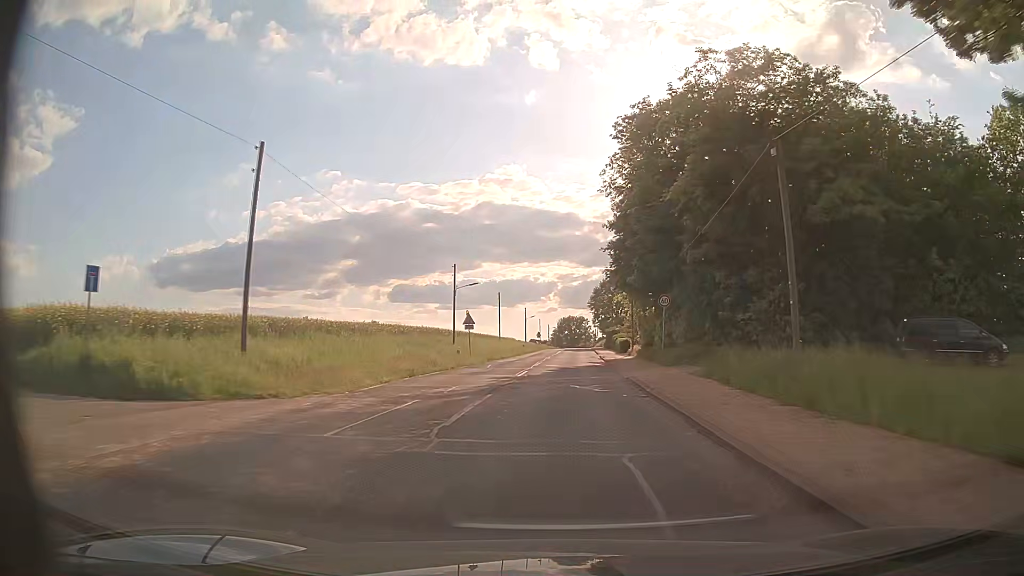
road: tertiary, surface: asphalt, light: Day
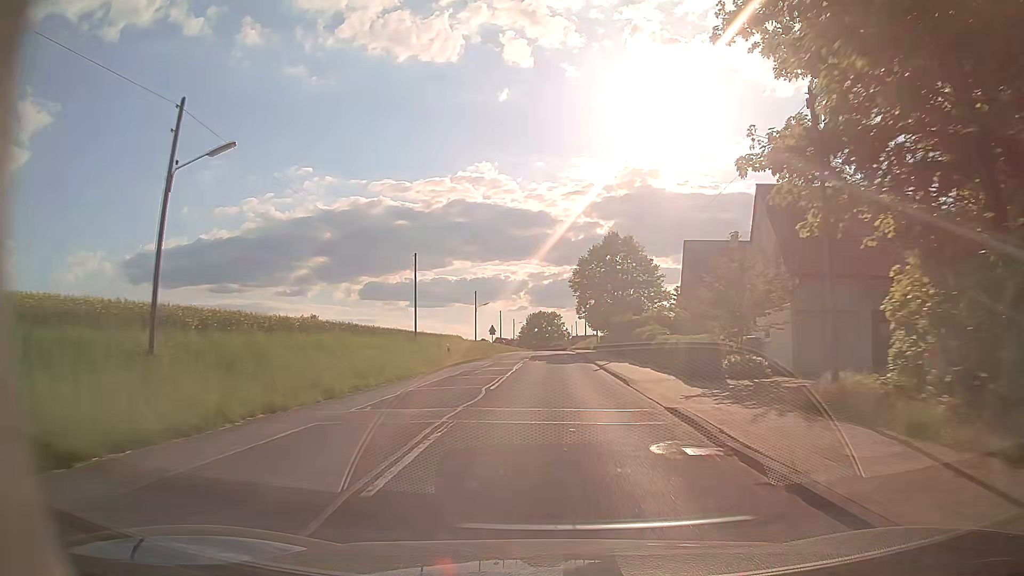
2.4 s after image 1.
(+1.1, +41.0) m; +3°
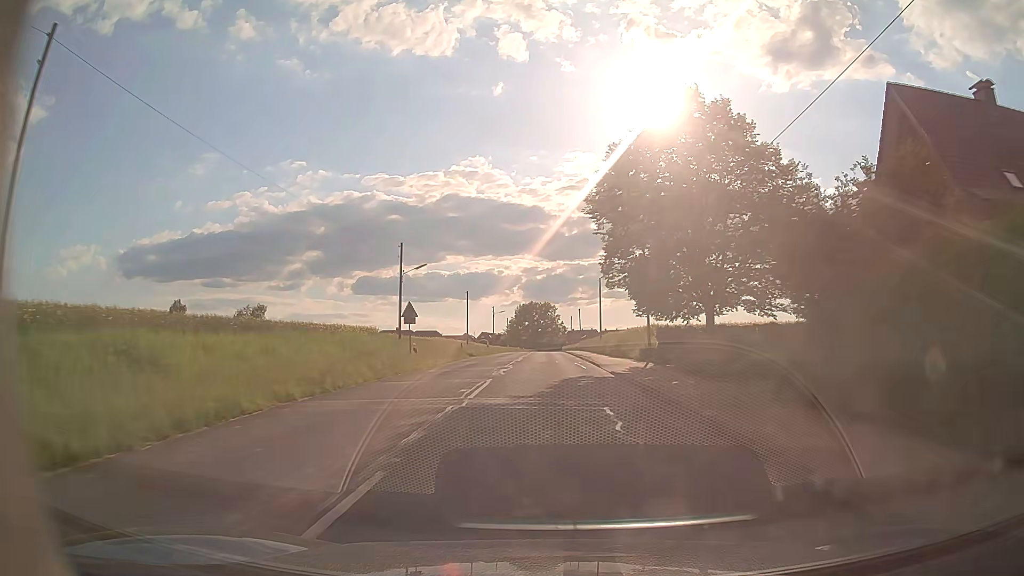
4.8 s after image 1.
(+0.2, +41.4) m; +1°
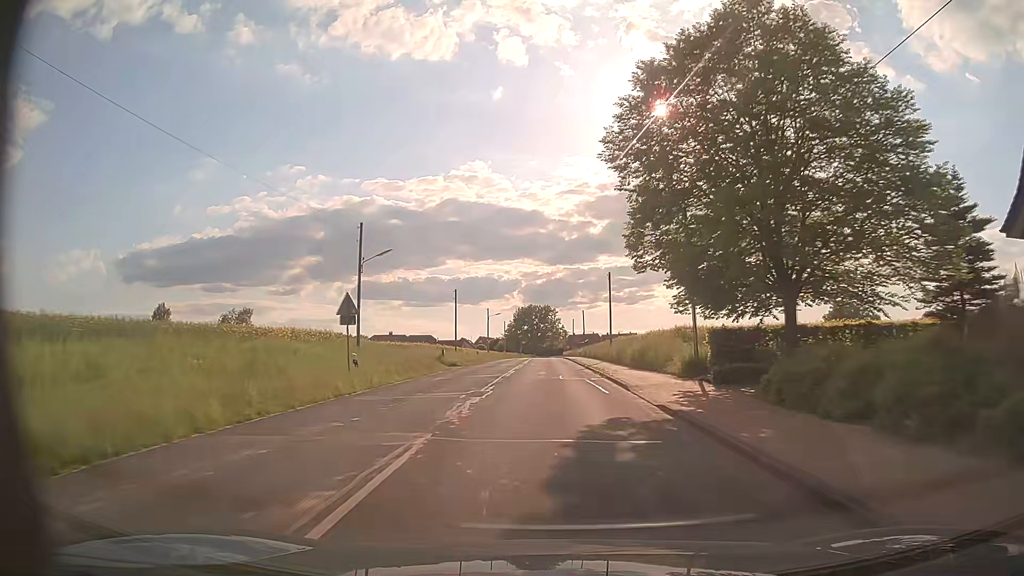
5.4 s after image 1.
(0.0, +10.2) m; 0°
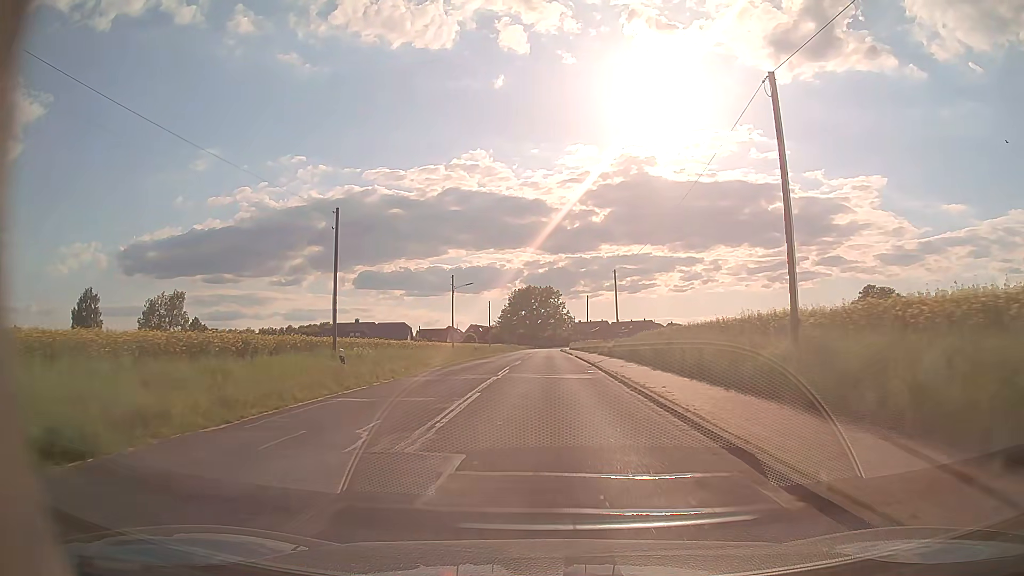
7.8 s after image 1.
(0.0, +40.5) m; 0°
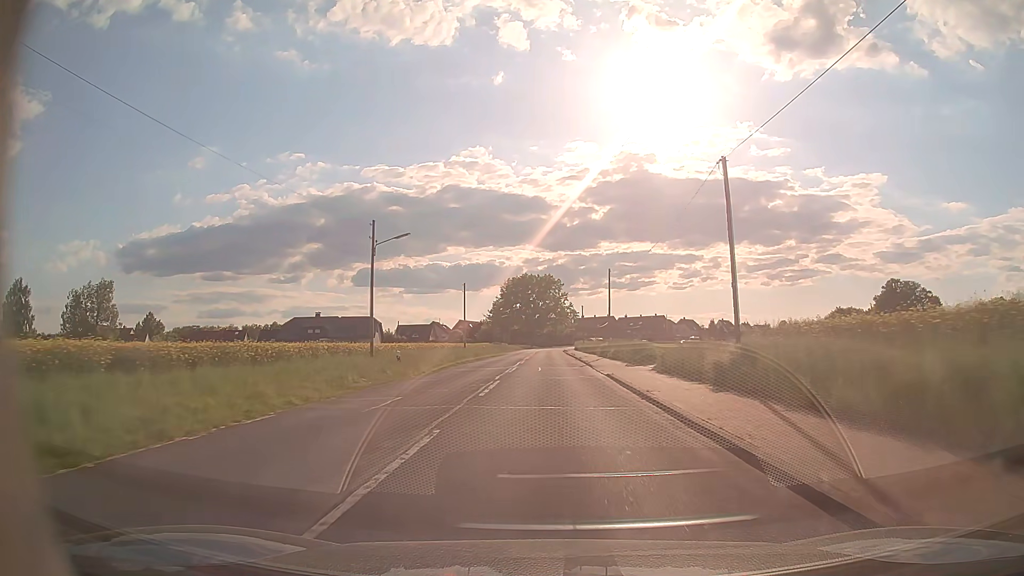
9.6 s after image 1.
(0.0, +30.2) m; 0°
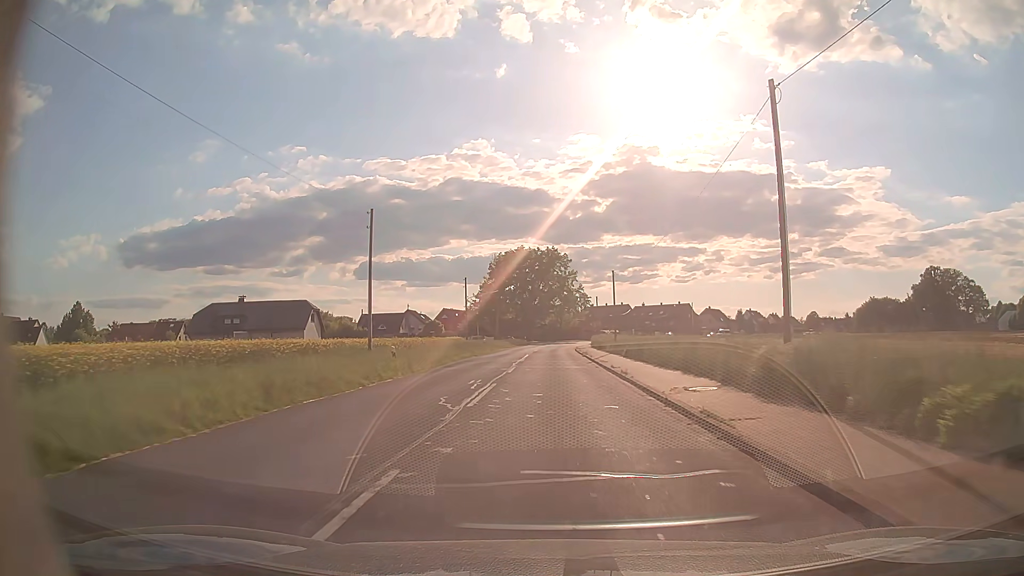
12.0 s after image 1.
(0.0, +39.4) m; 0°
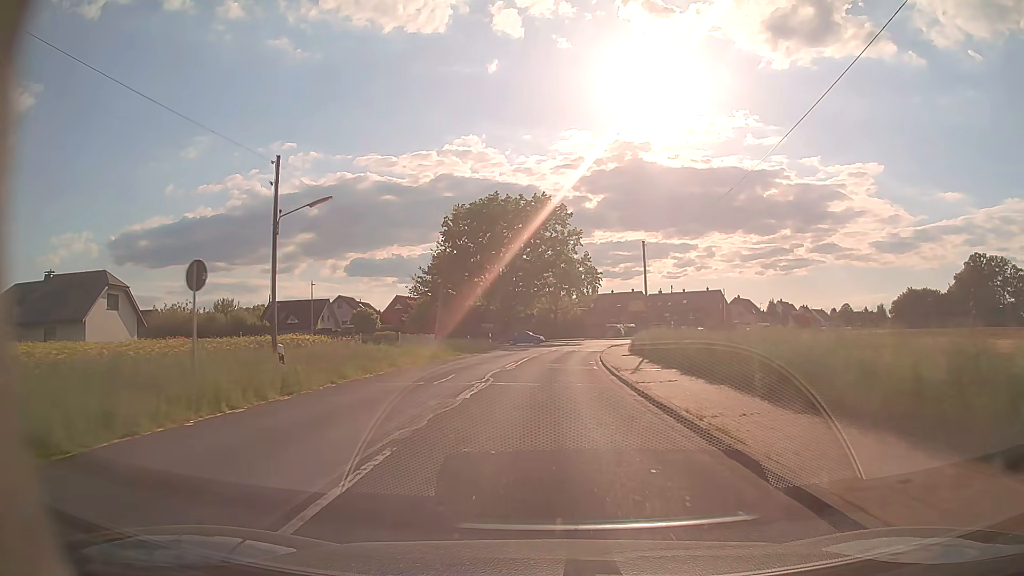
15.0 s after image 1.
(+0.3, +47.1) m; +1°
(0, +10) (0, +20) (0, +30) (+1, +40) (+2, +50) (+4, +60) (+4, +70) (-2, +77) (-12, +80) (-22, +81) m
